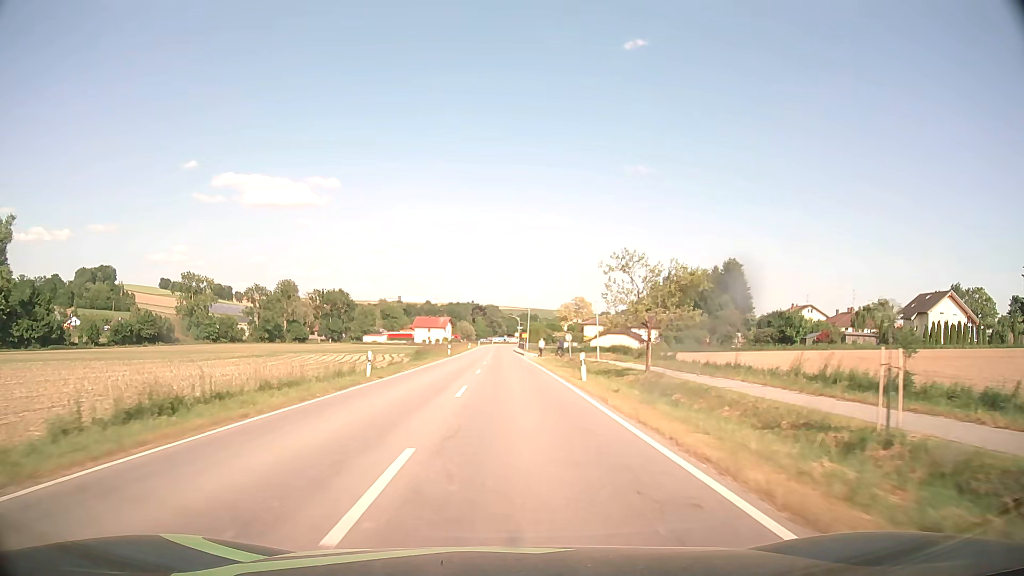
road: secondary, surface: asphalt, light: Day
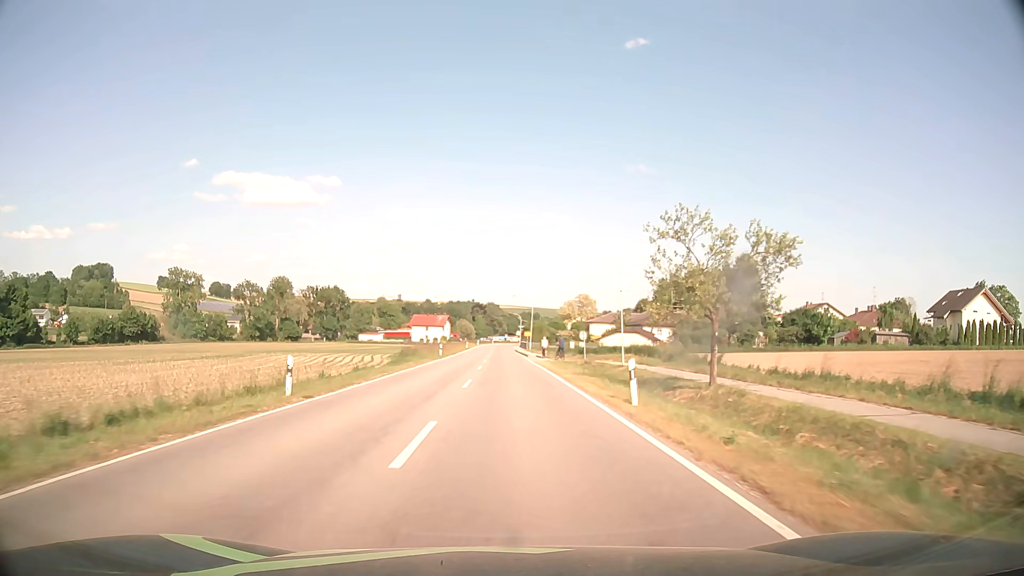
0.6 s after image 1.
(0.0, +9.4) m; 0°
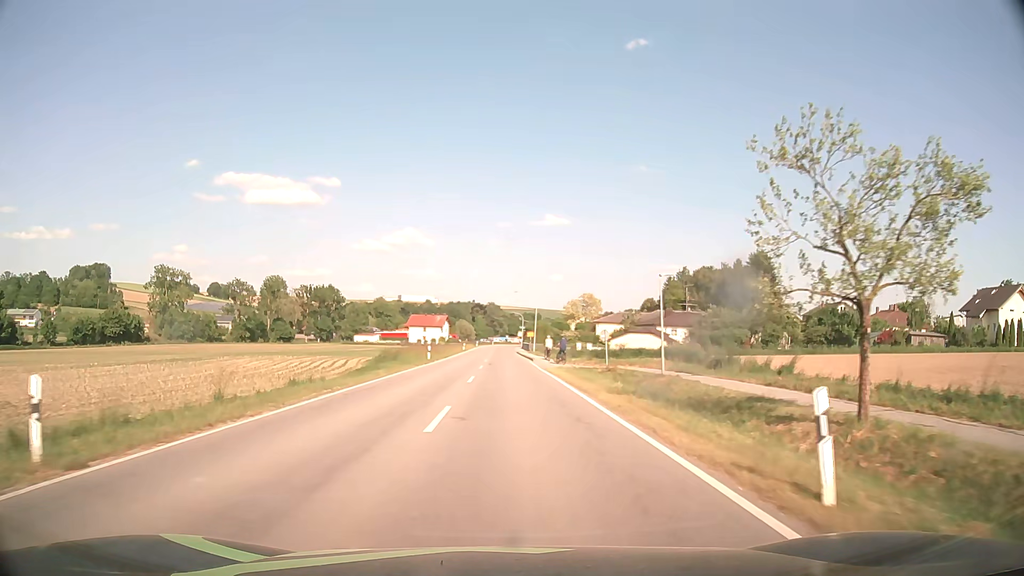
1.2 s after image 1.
(0.0, +9.2) m; 0°
(0, +10) (0, +20) (0, +30) (0, +40) (0, +50) (0, +60) (0, +70) (0, +80) (0, +90) (-1, +100) m
